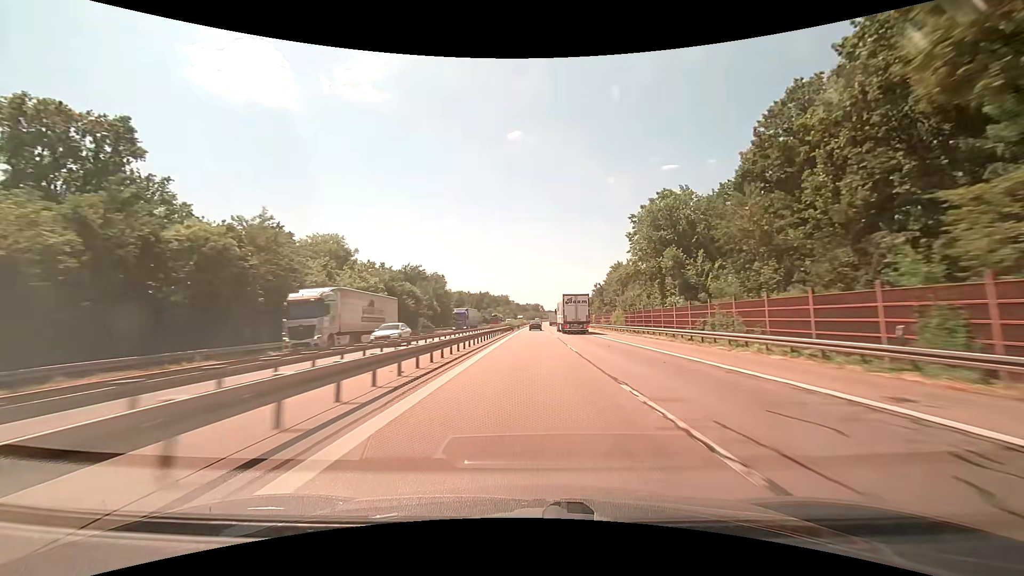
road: motorway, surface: asphalt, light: Day
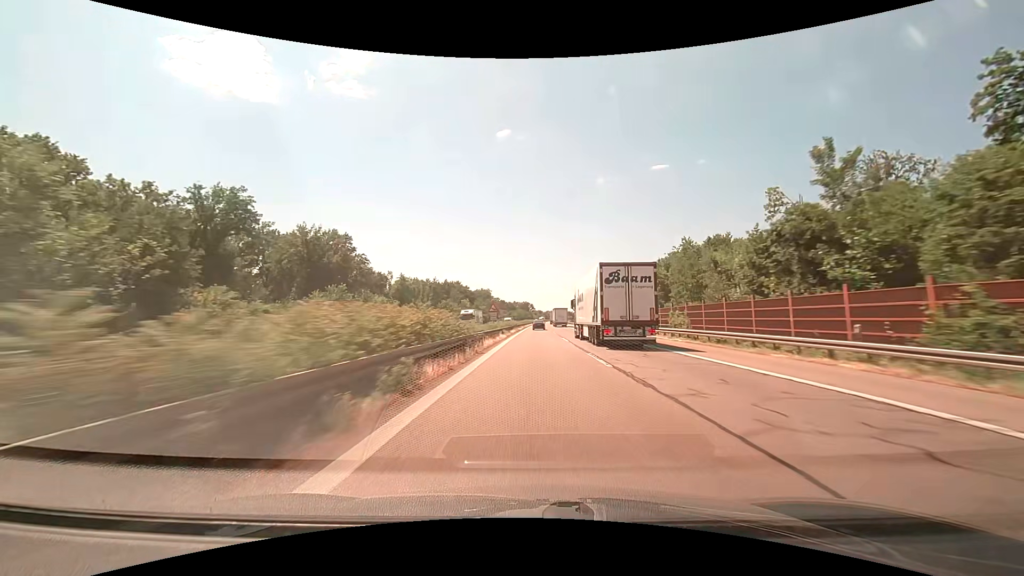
(+1.1, +98.1) m; +1°
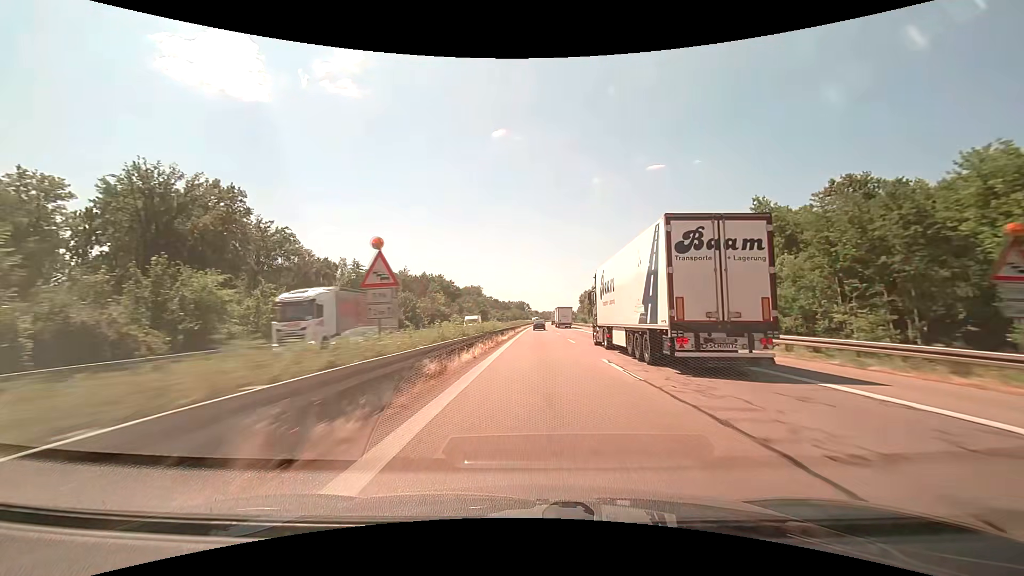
(+0.2, +39.3) m; +1°
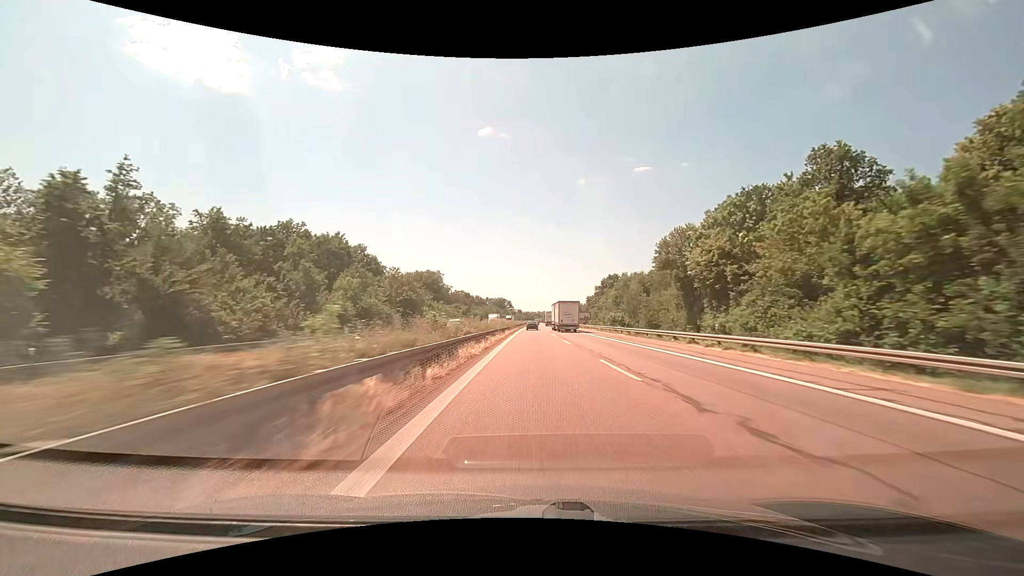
(+1.3, +98.4) m; +2°
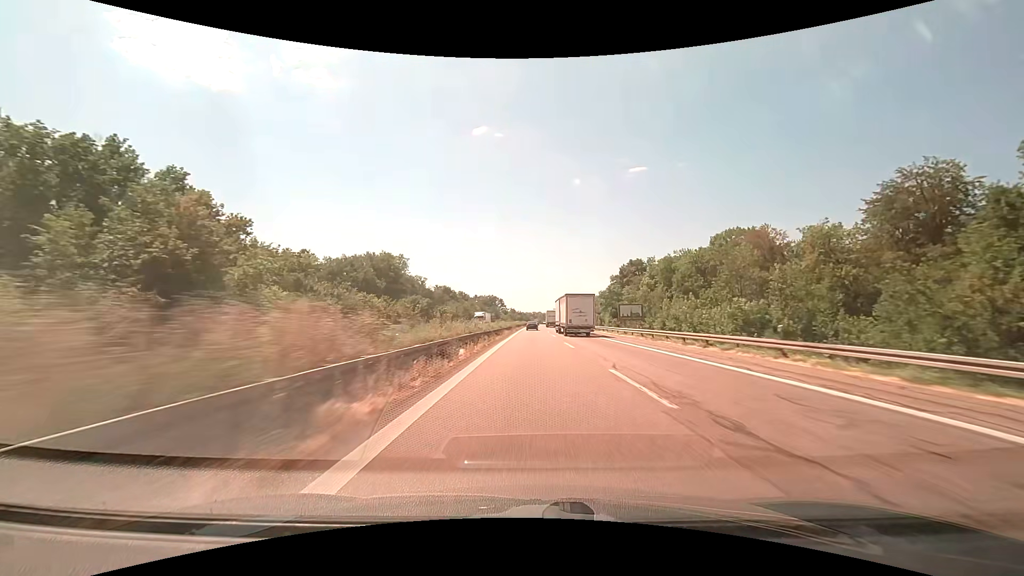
(+0.3, +59.1) m; +1°
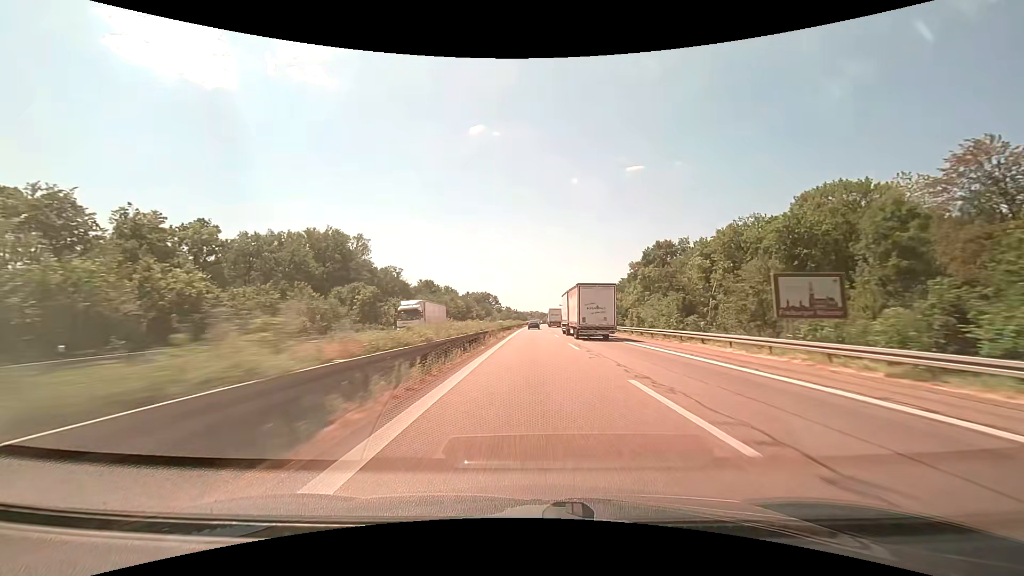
(+0.1, +39.4) m; 0°
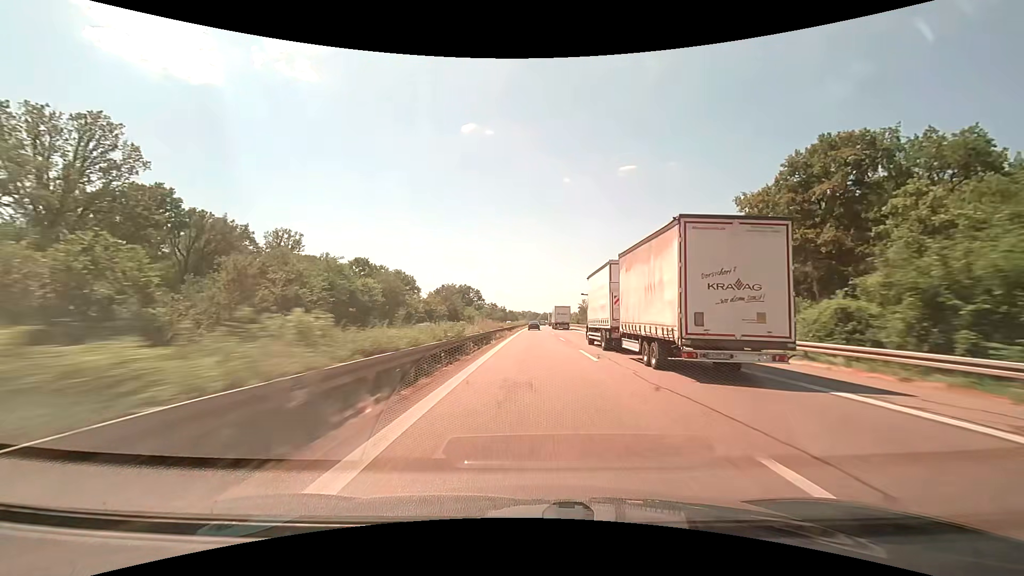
(+0.6, +78.6) m; +1°
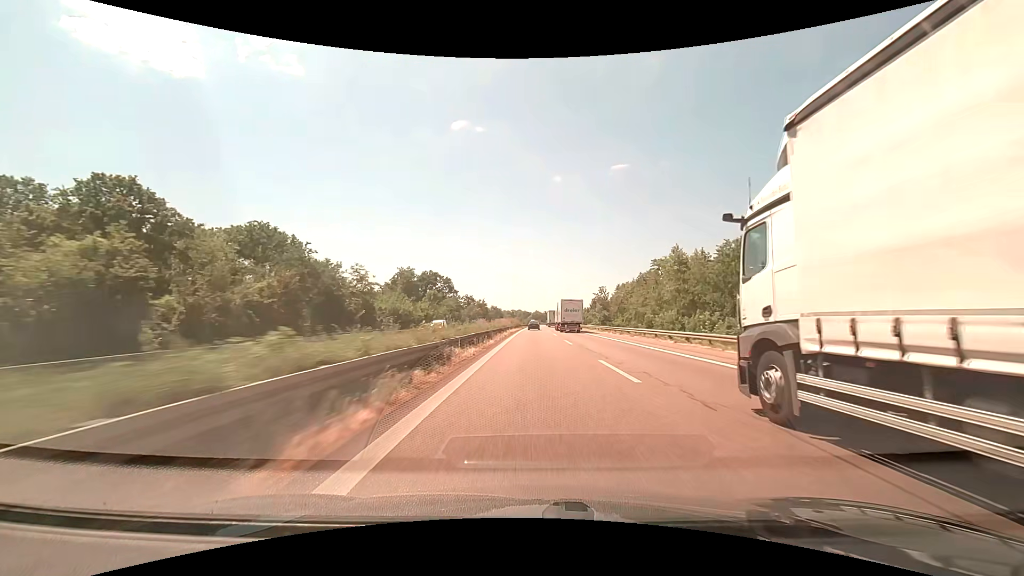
(+0.8, +78.6) m; +1°
(0, +10) (0, +20) (0, +30) (0, +40) (+1, +50) (+1, +60) (+1, +70) (+1, +80) (+1, +90) (+2, +100) m
